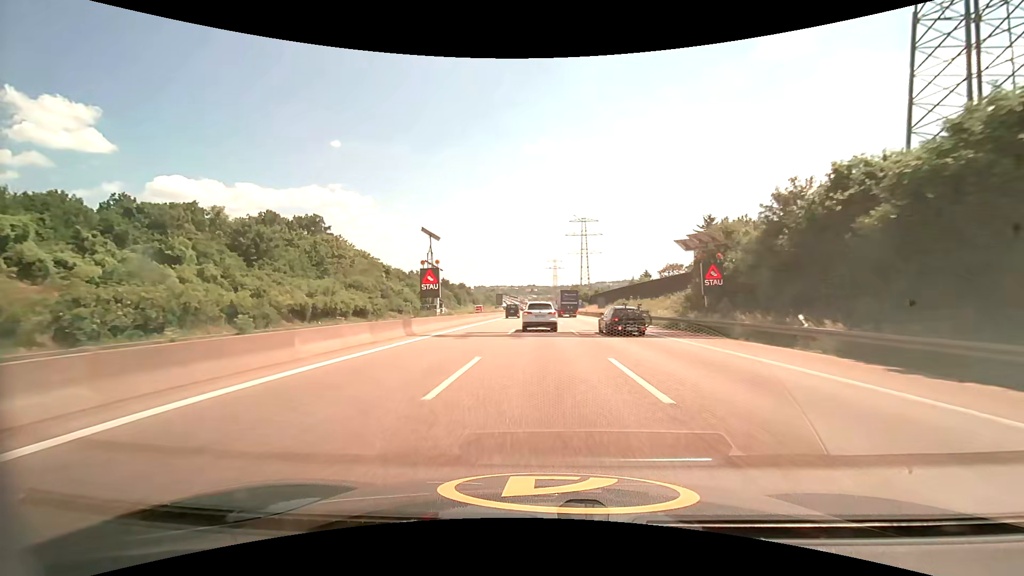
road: motorway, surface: asphalt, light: Day
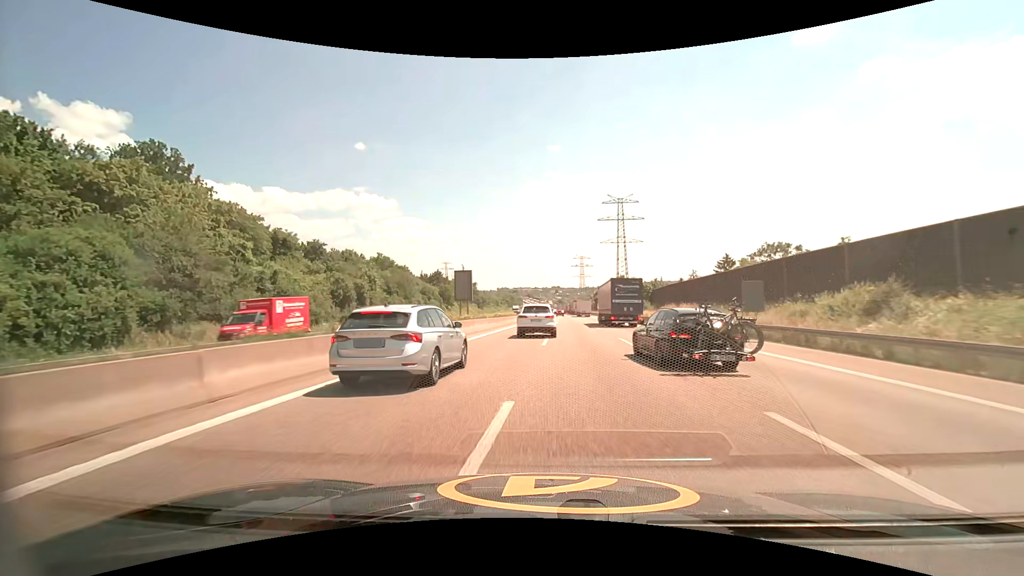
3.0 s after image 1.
(-1.0, +59.2) m; -3°
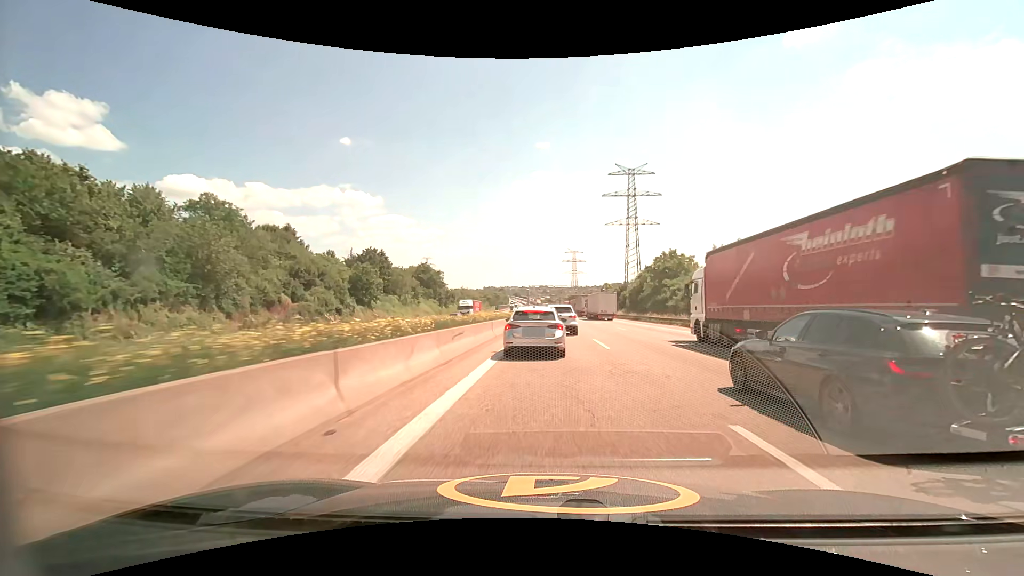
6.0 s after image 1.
(-0.8, +54.7) m; +1°
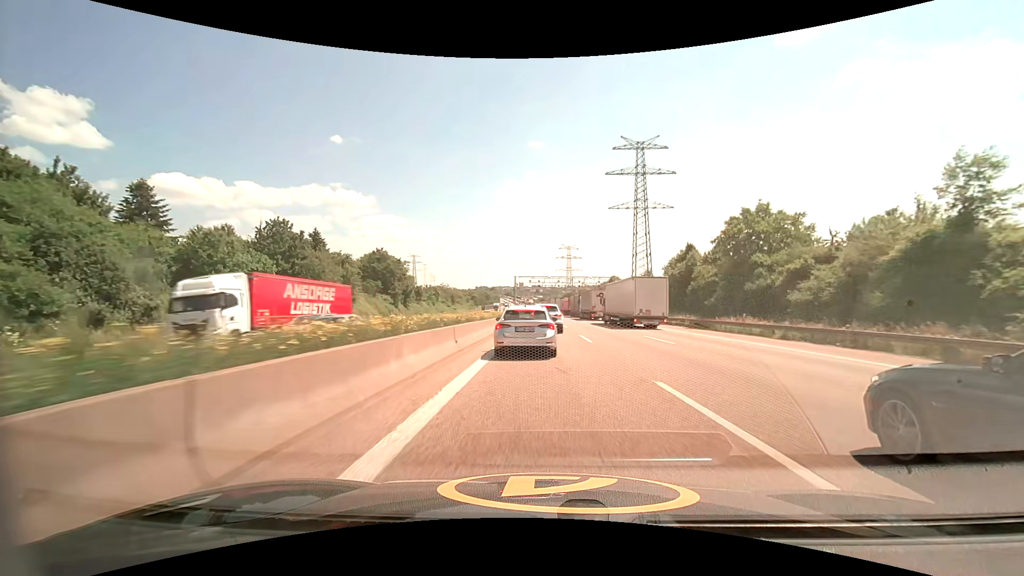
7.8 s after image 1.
(+0.4, +32.5) m; +1°
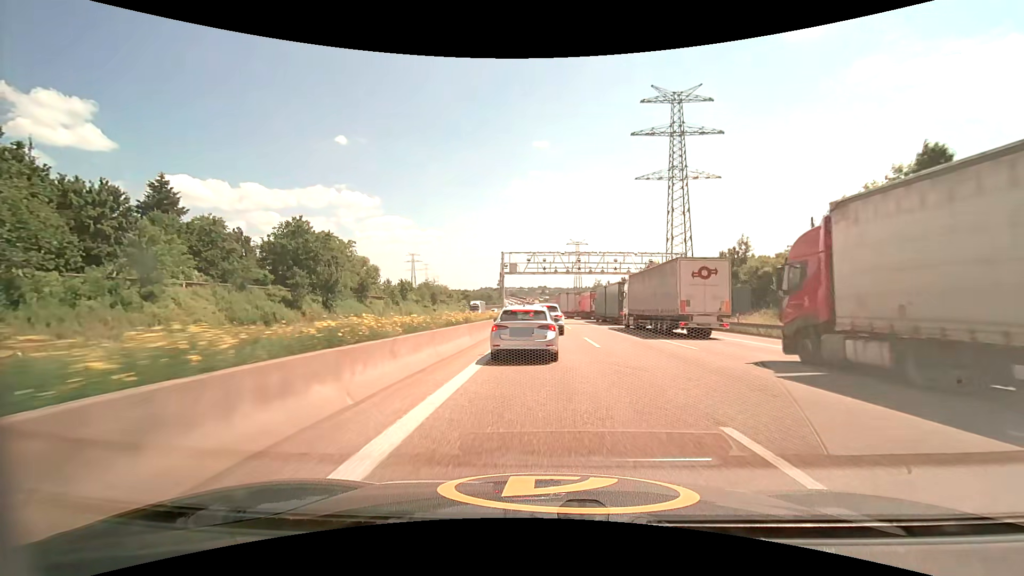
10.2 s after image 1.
(-0.1, +38.4) m; -1°
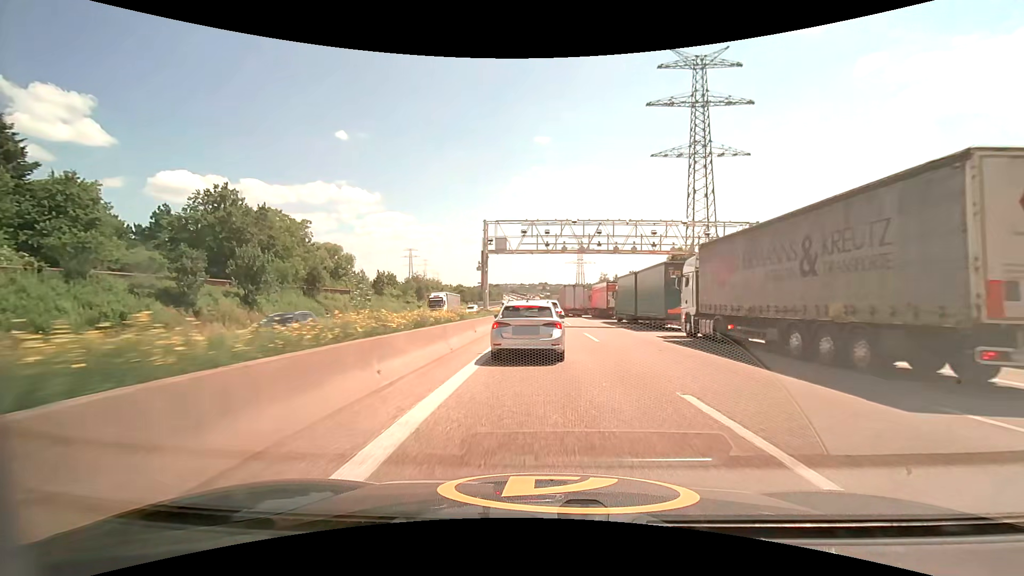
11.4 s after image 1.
(0.0, +16.4) m; 0°
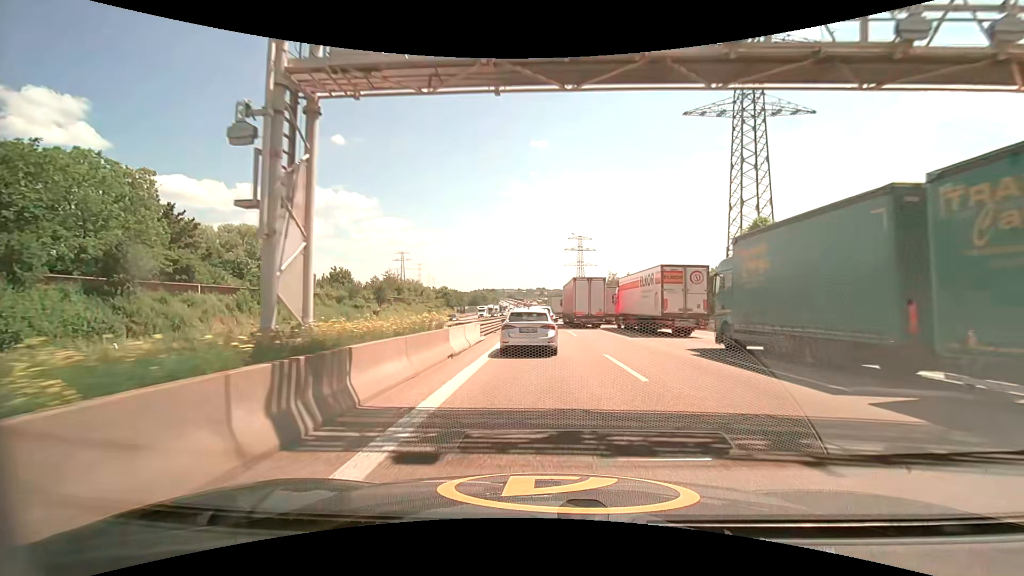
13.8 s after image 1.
(+0.1, +27.4) m; 0°
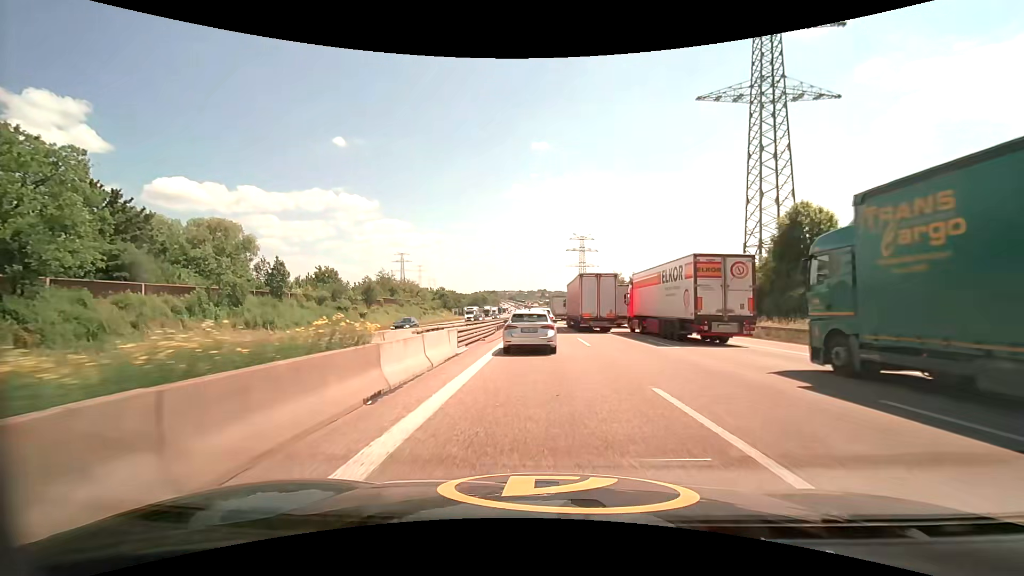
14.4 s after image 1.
(0.0, +6.8) m; 0°
(0, +10) (0, +20) (0, +30) (-1, +40) (-1, +50) (-1, +60) (-1, +70) (-2, +80) (-2, +90) (-2, +100) m
